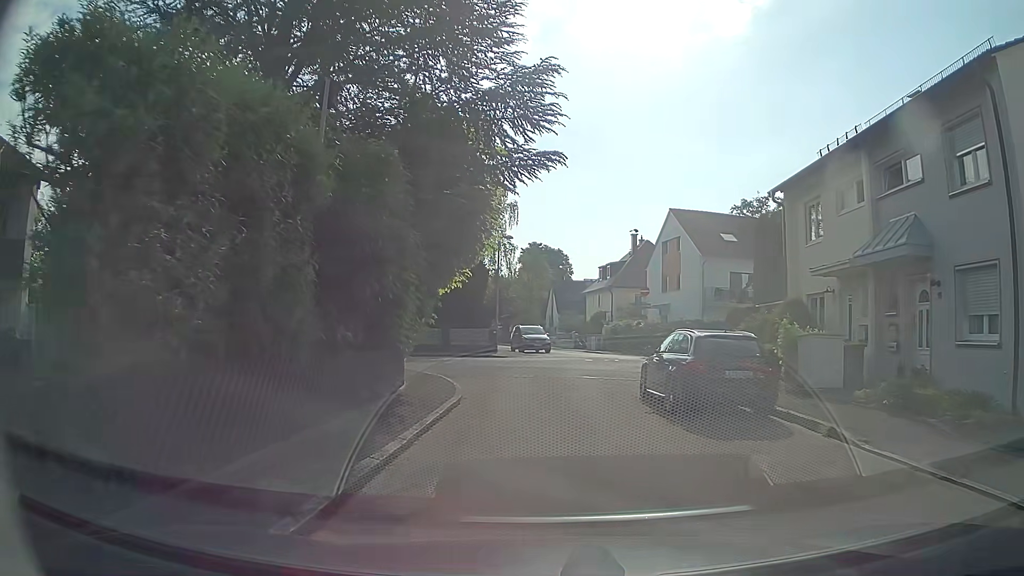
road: residential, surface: paved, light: Day
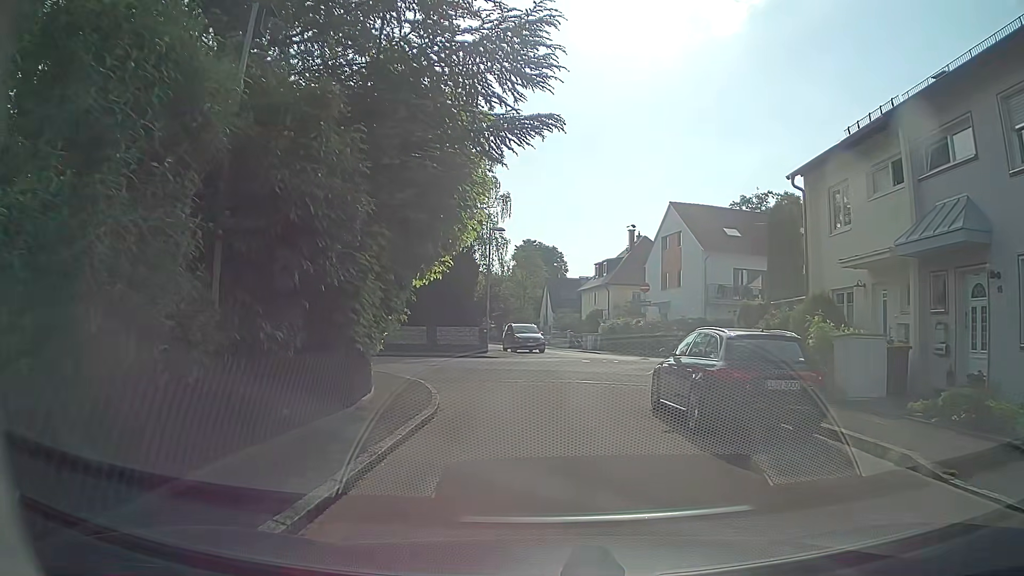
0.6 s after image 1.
(0.0, +2.3) m; 0°
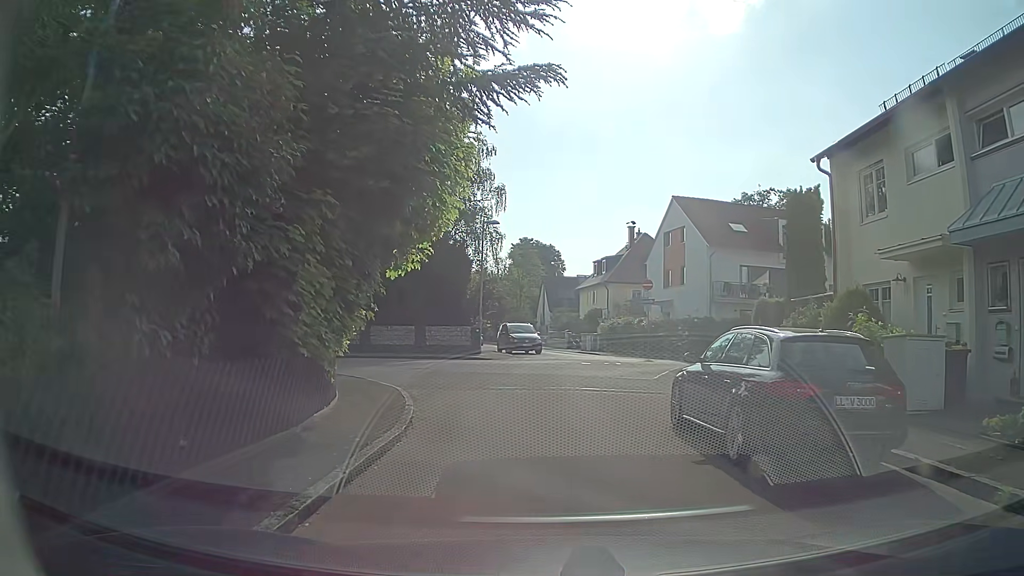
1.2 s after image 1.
(+0.1, +2.2) m; +2°
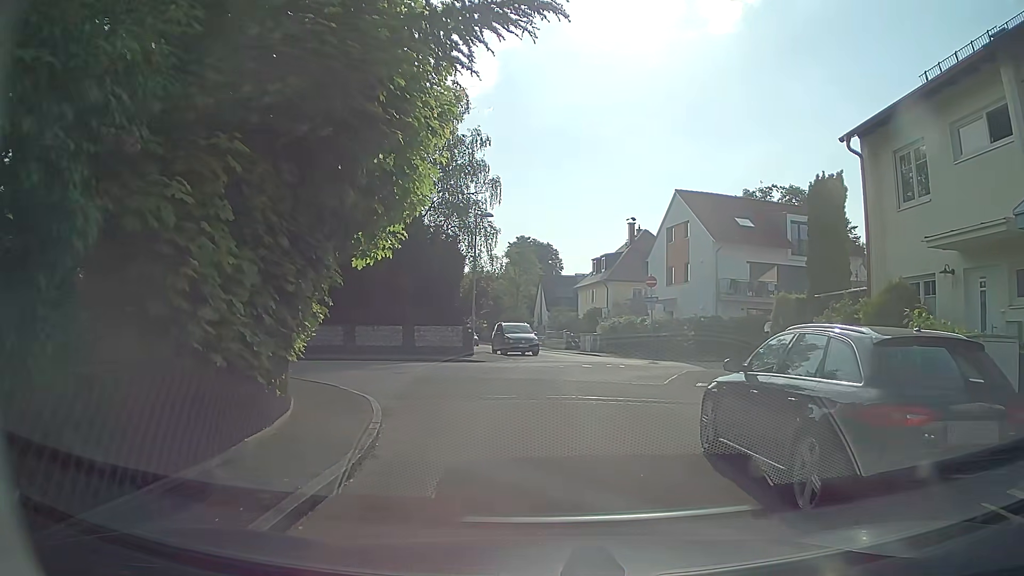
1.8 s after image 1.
(0.0, +2.1) m; -1°
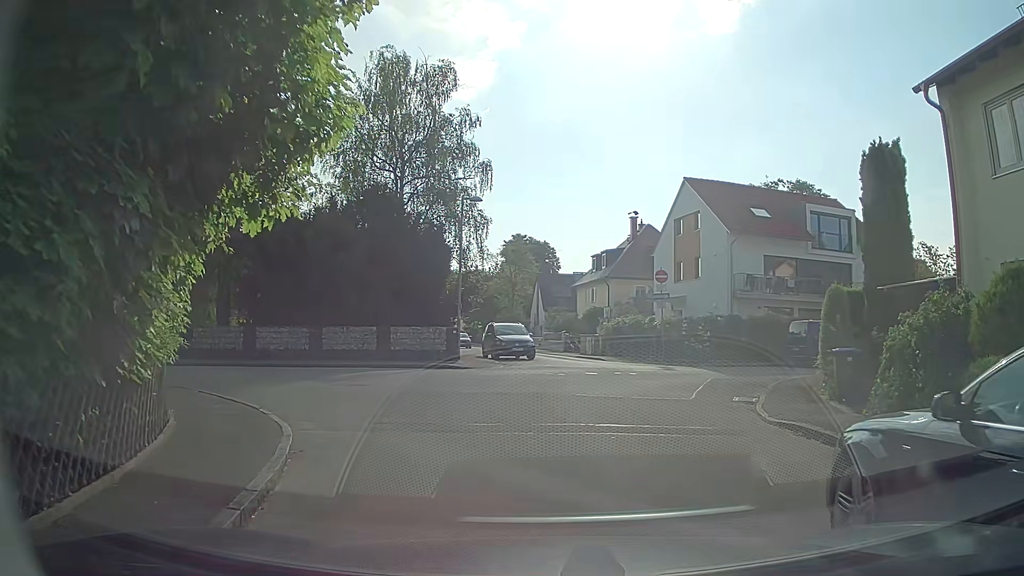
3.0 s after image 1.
(0.0, +3.8) m; +1°
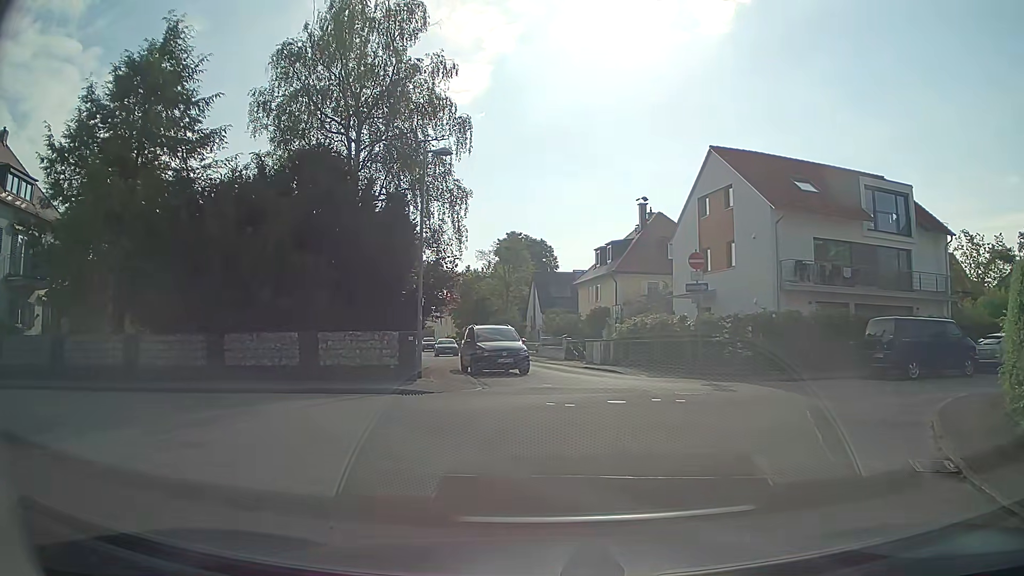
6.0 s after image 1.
(+0.1, +7.4) m; +1°
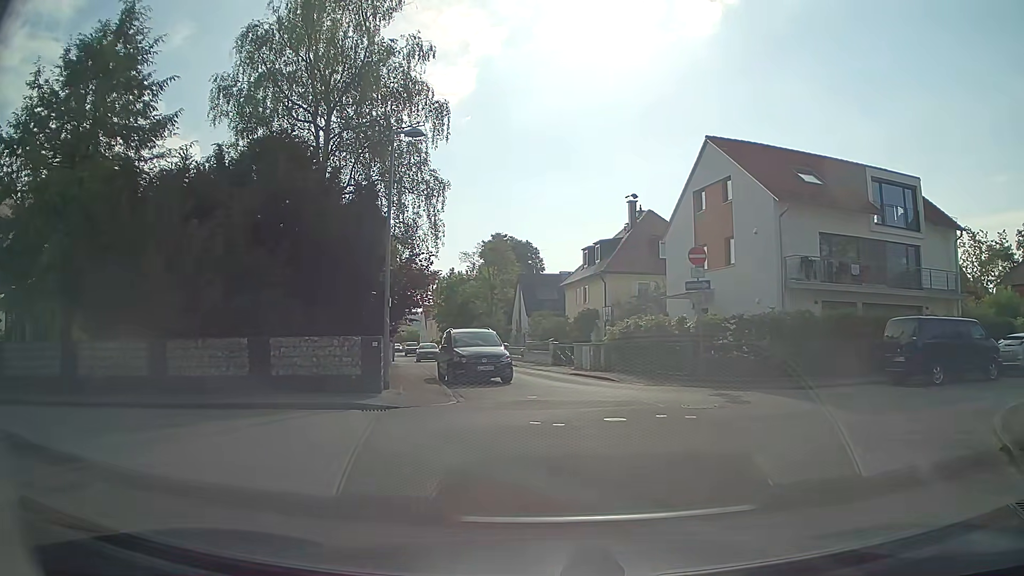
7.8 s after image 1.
(+0.1, +2.2) m; +4°
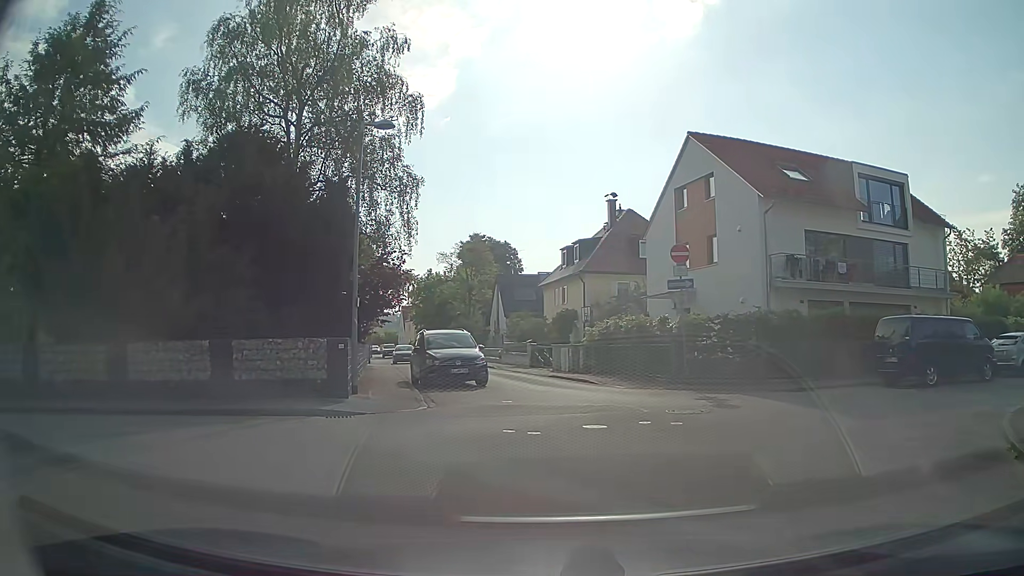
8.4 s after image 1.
(0.0, +0.8) m; +2°
